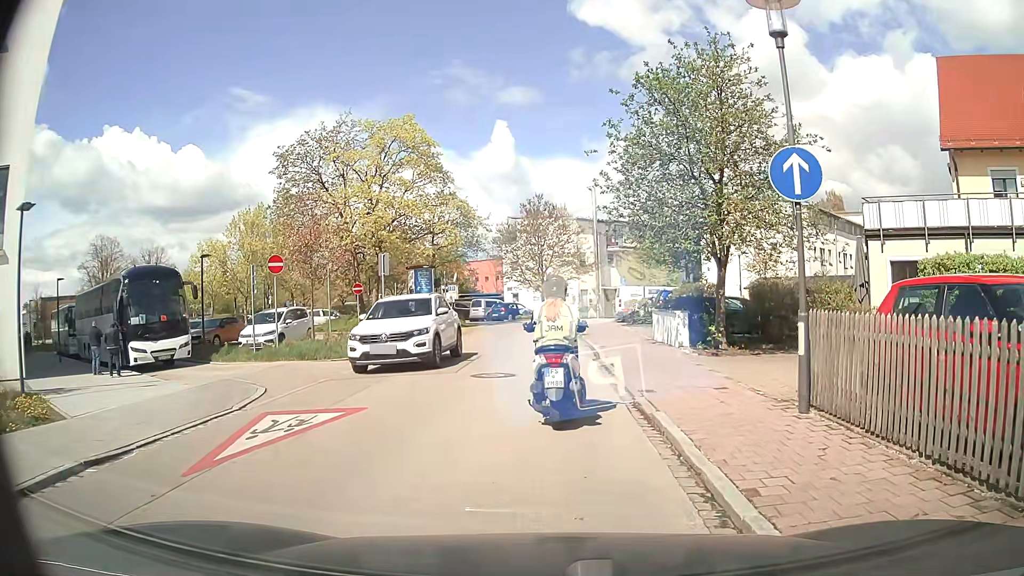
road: residential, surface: asphalt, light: Day
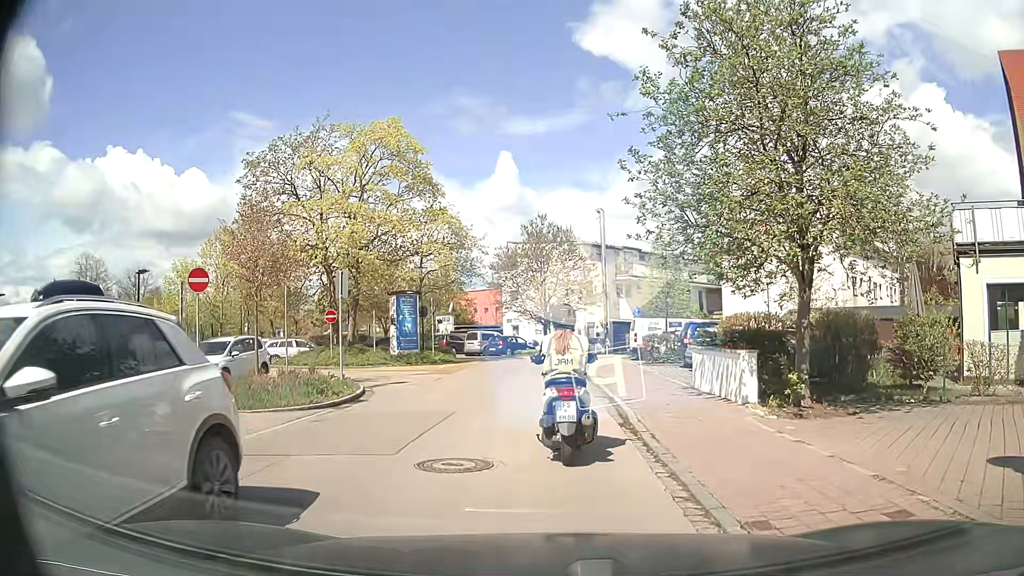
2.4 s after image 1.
(-0.3, +5.2) m; -3°
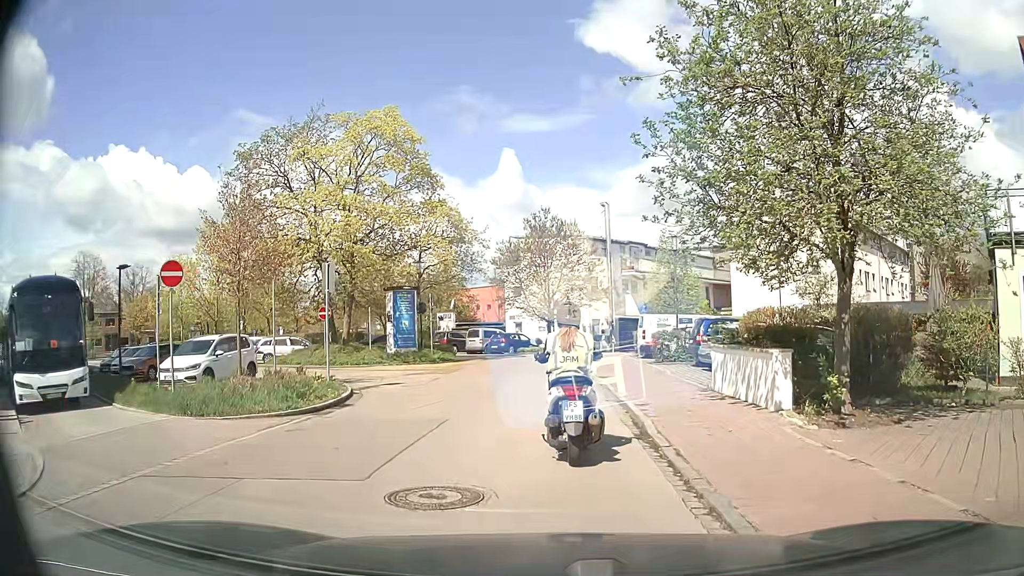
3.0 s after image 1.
(0.0, +1.4) m; 0°
